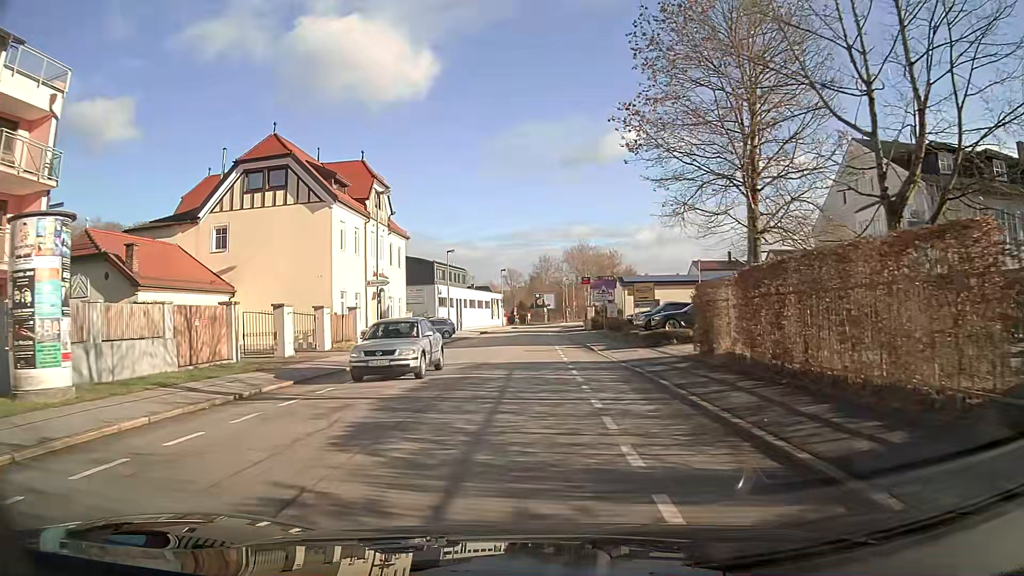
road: primary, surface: asphalt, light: Day
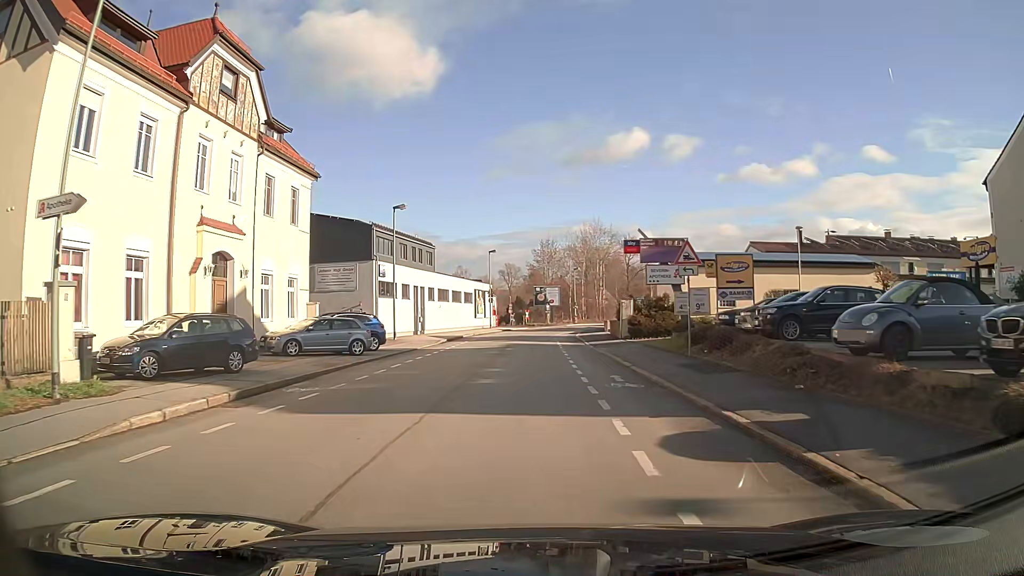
(0.0, +24.7) m; 0°
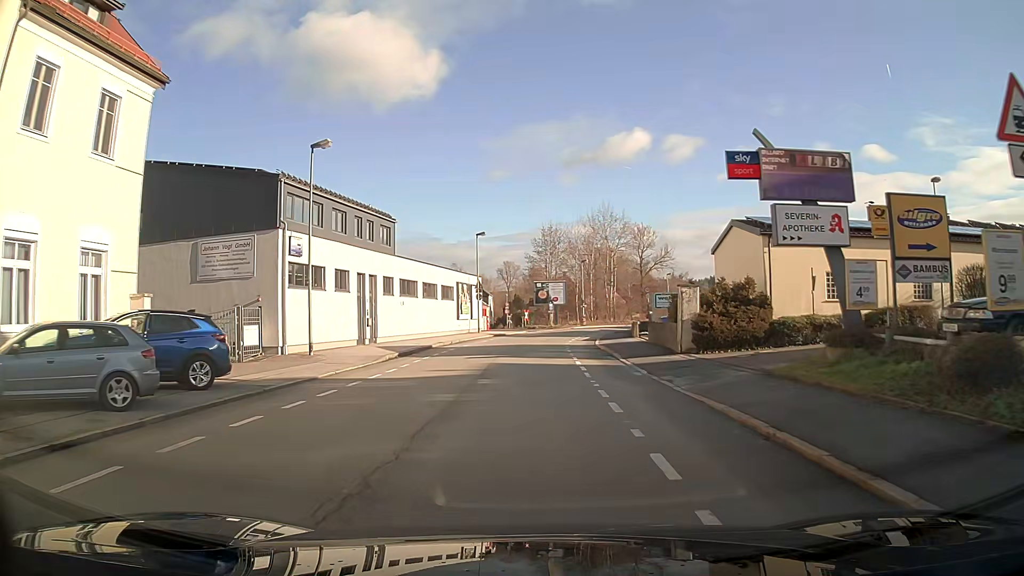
(0.0, +15.1) m; 0°
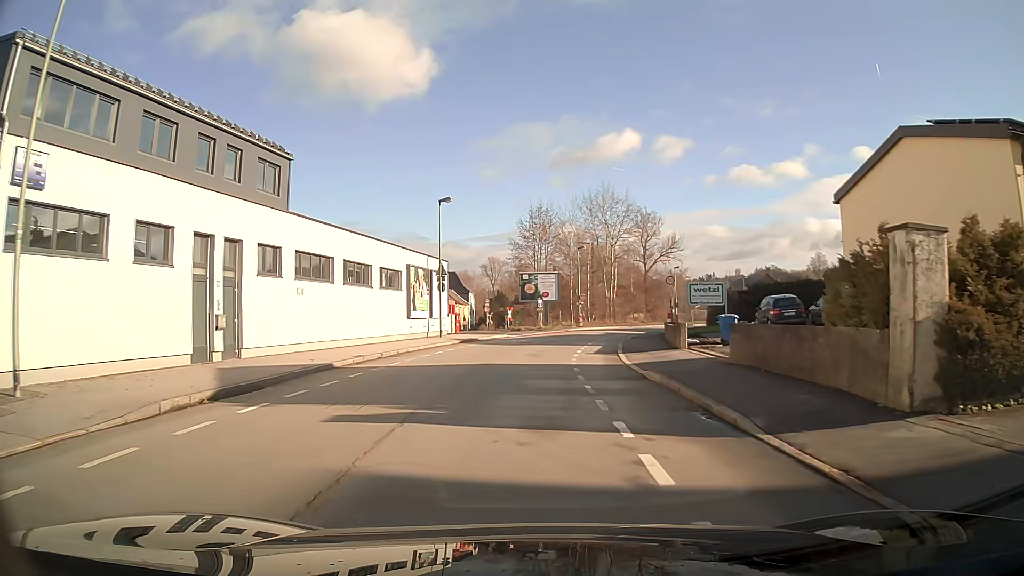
(+0.1, +15.0) m; +1°
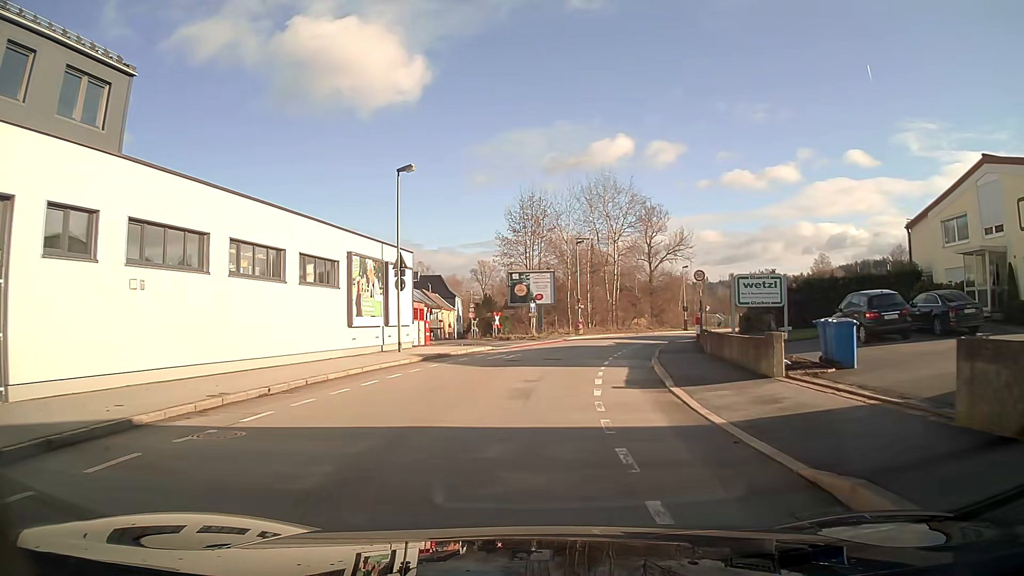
(0.0, +9.9) m; 0°
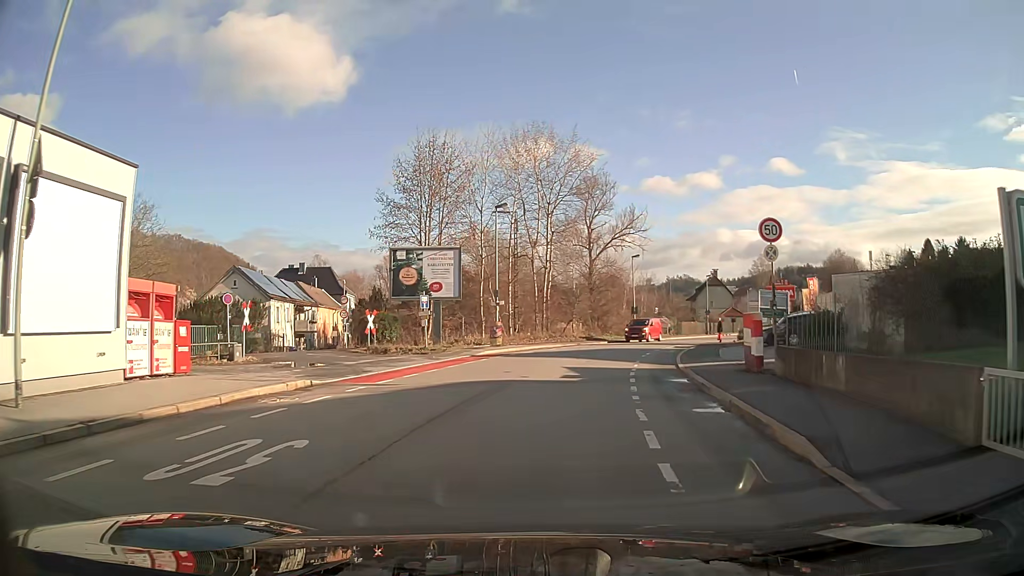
(+1.2, +19.4) m; +9°
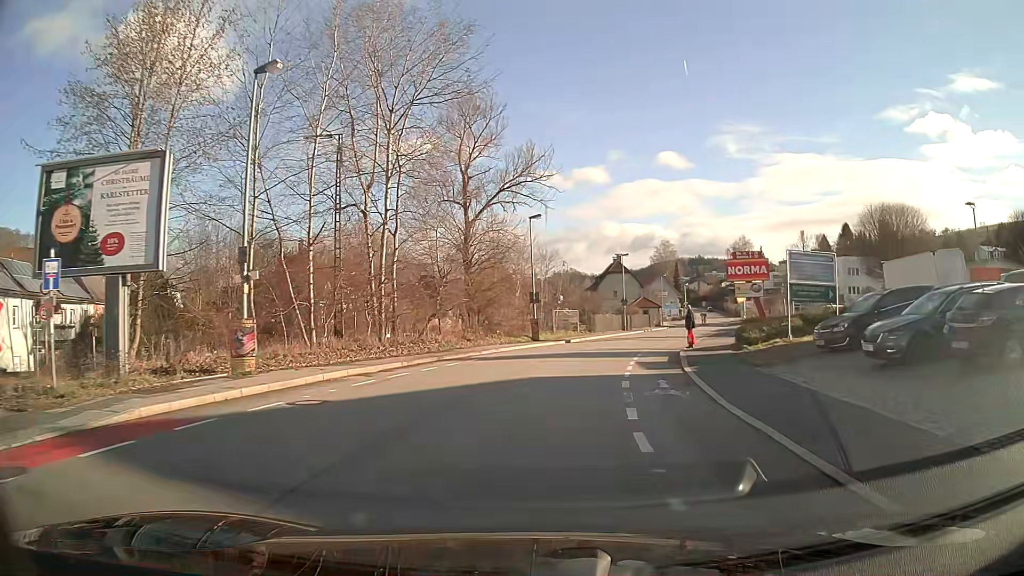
(+2.0, +21.7) m; +10°
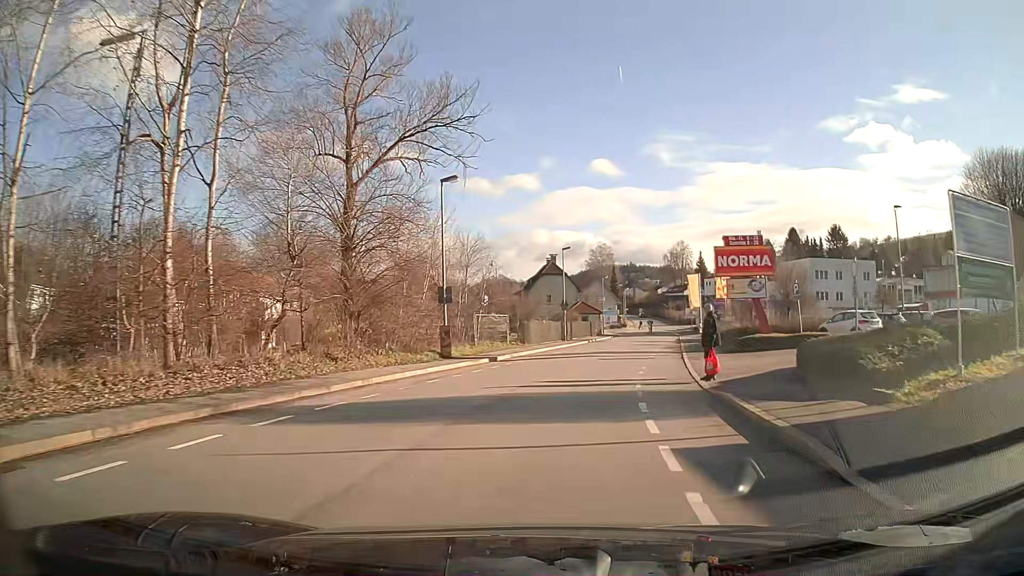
(+0.7, +13.2) m; +6°
(0, +10) (+2, +20) (+3, +30) (+5, +40) (+7, +49) (+9, +59) (+11, +69) (+13, +79) (+15, +89) (+17, +98) m
